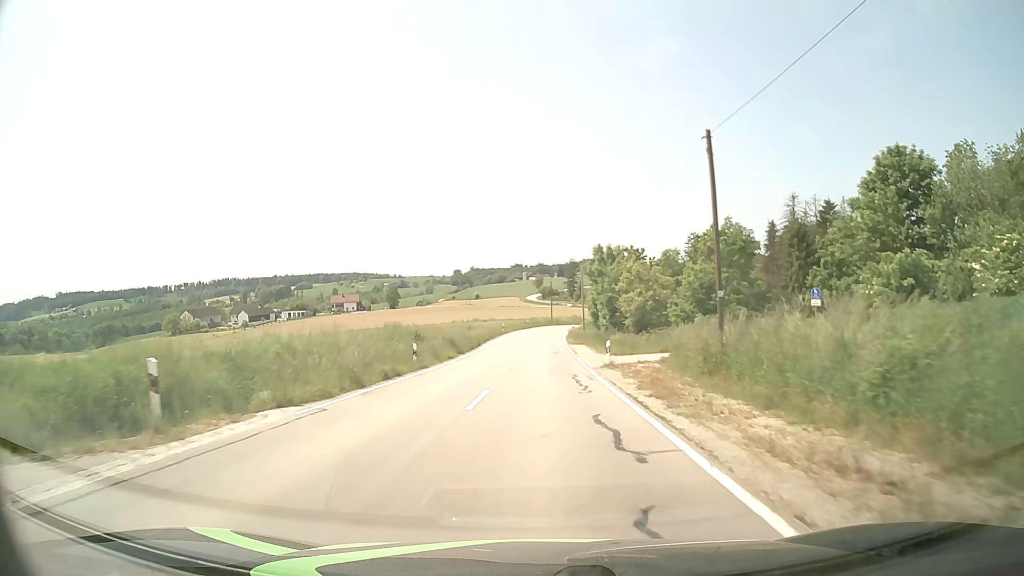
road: tertiary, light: Day
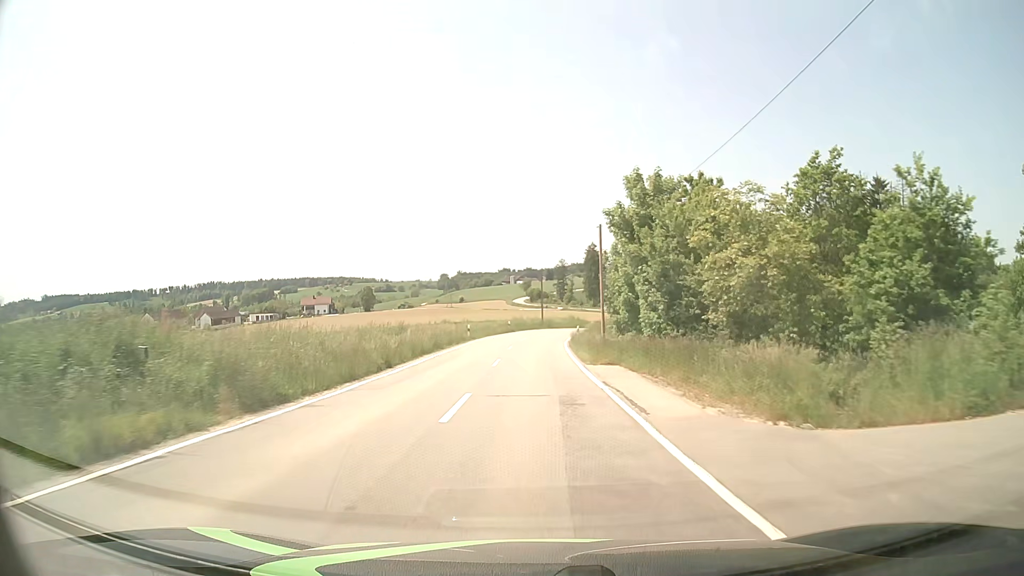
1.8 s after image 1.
(+0.3, +26.2) m; +1°
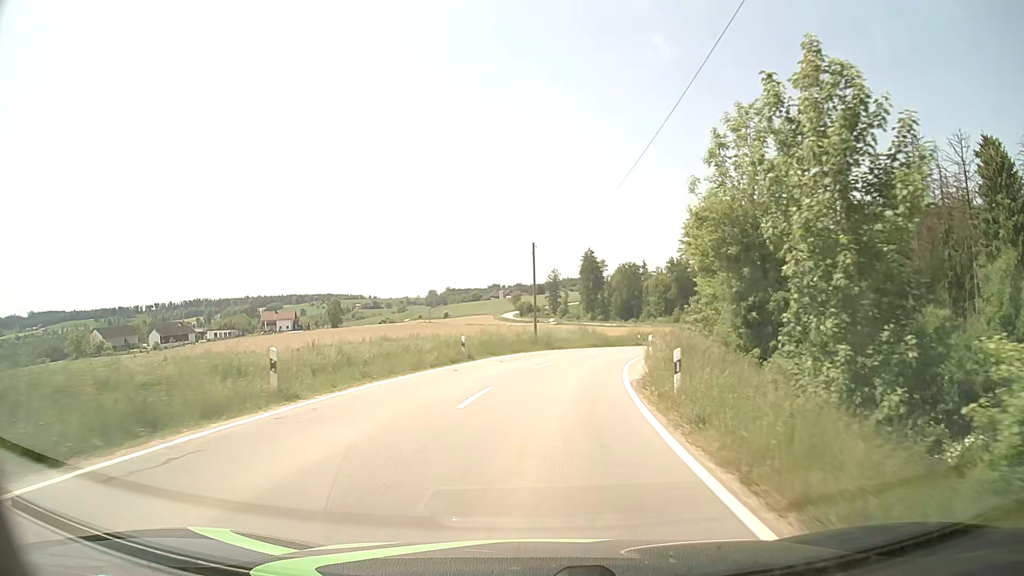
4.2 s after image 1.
(0.0, +34.6) m; +1°
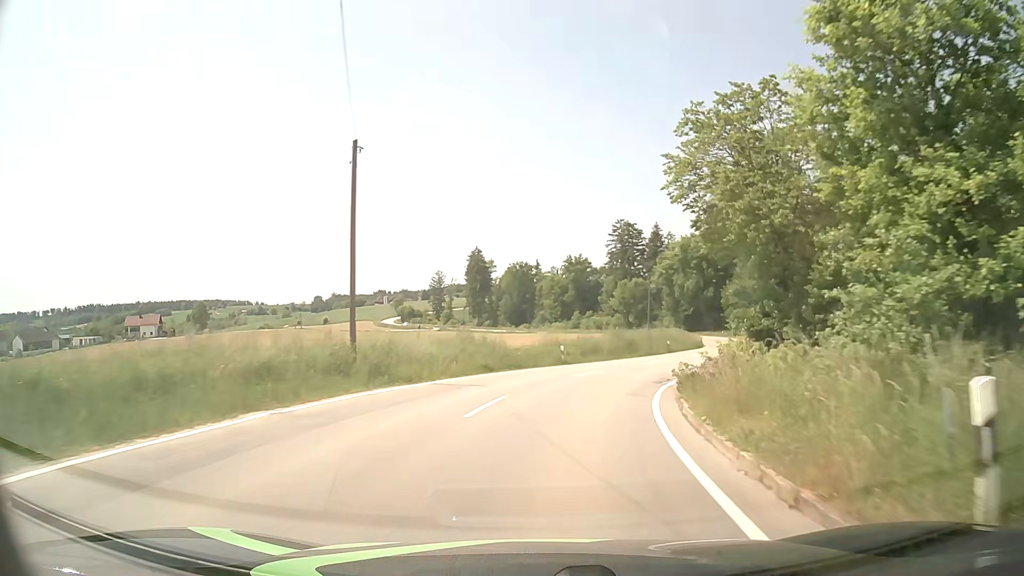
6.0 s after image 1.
(+1.5, +24.5) m; +9°
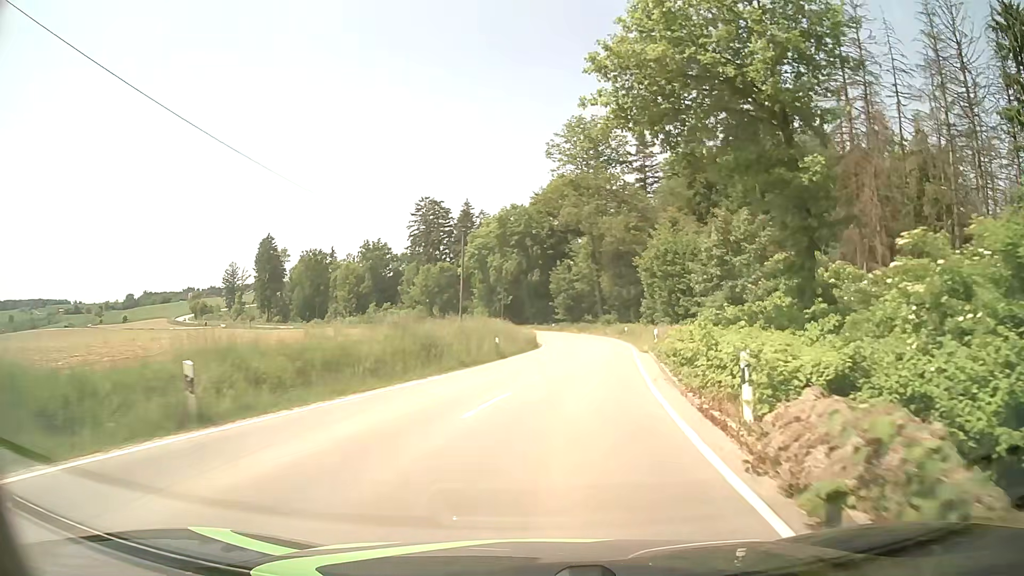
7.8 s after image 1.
(+3.2, +24.0) m; +16°
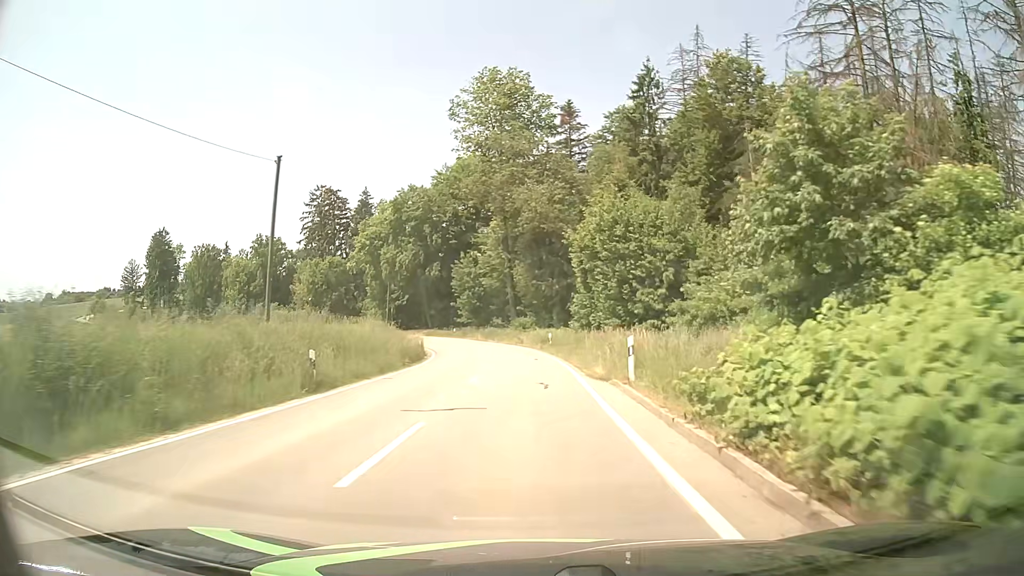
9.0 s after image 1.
(+1.4, +16.4) m; +8°
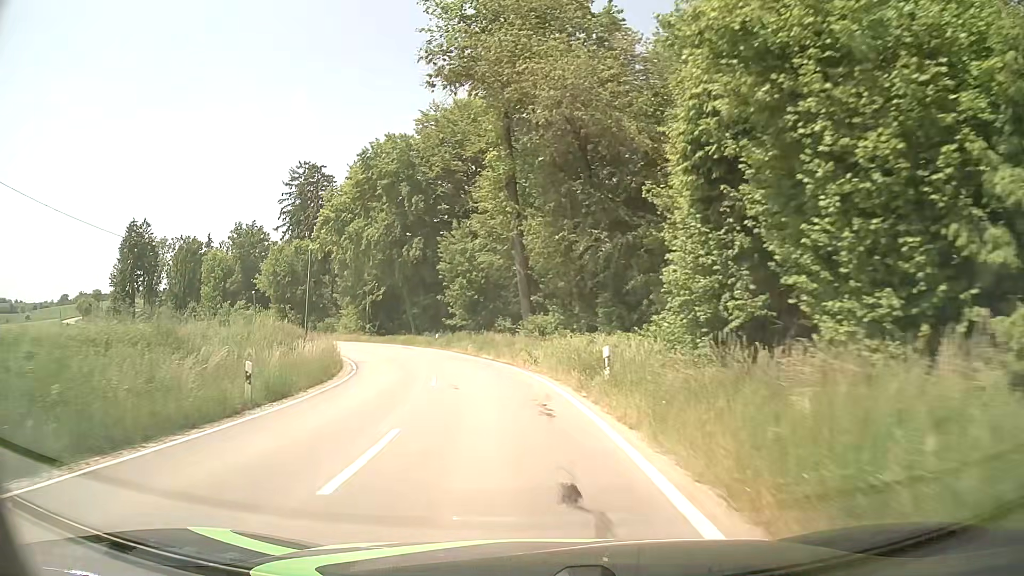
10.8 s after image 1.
(+0.1, +25.0) m; -2°
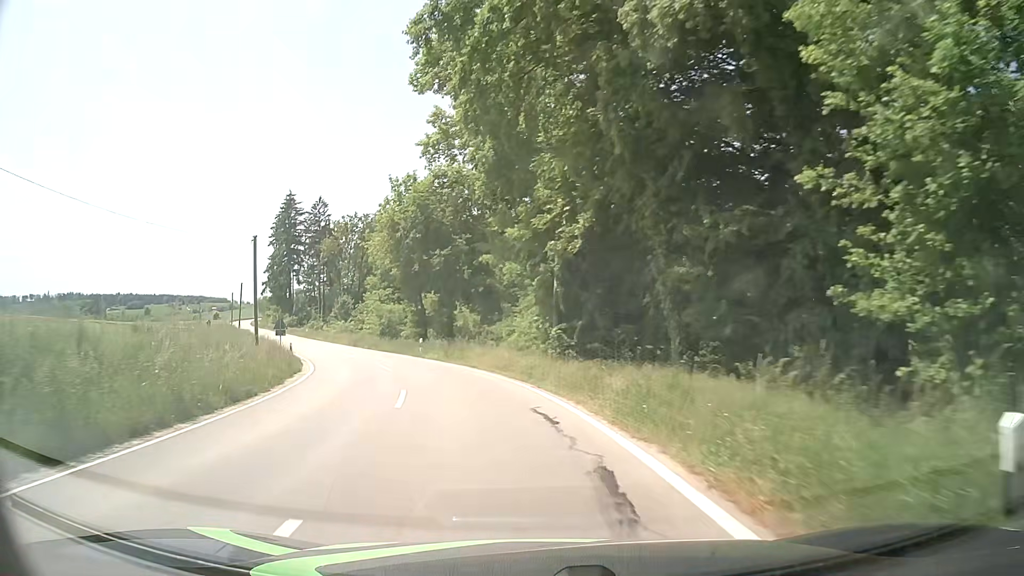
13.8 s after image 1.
(-6.9, +41.7) m; -21°
(-1, +10) (-2, +20) (-5, +29) (-9, +39) (-14, +48) (-18, +56) (-23, +65) (-28, +74) (-33, +82) (-38, +91) m
